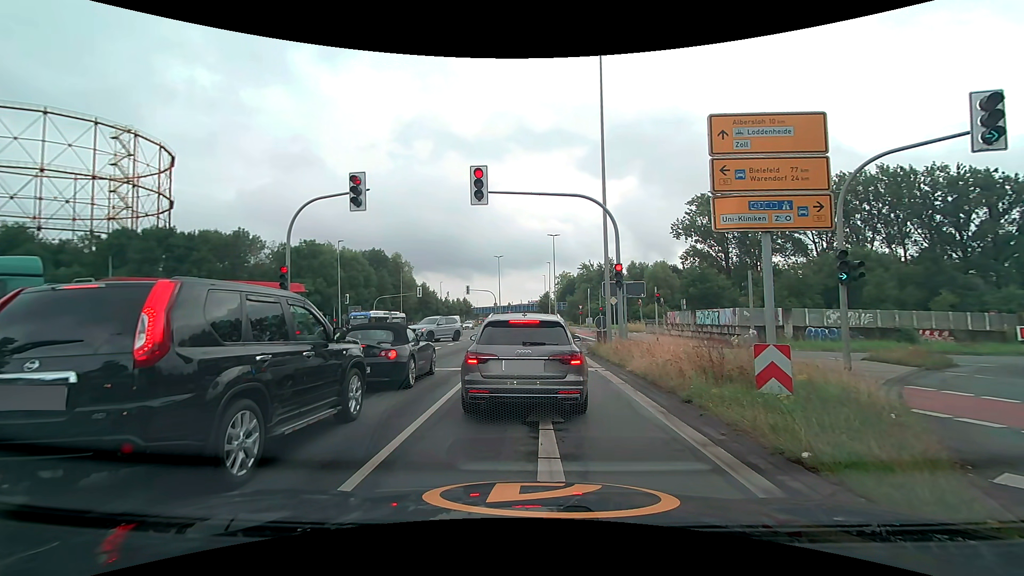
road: secondary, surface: asphalt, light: Day
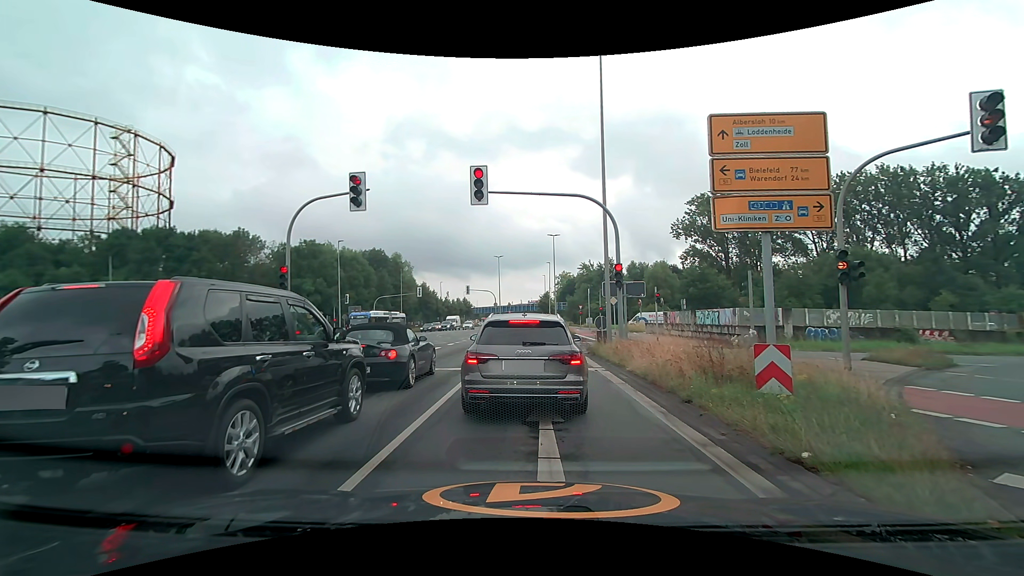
(0.0, 0.0) m; 0°
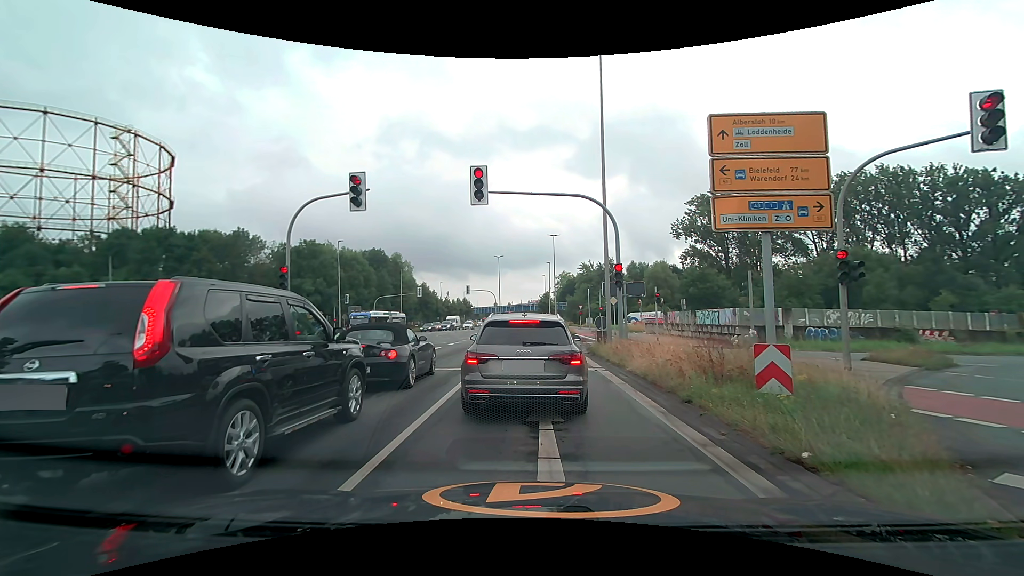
(0.0, 0.0) m; 0°
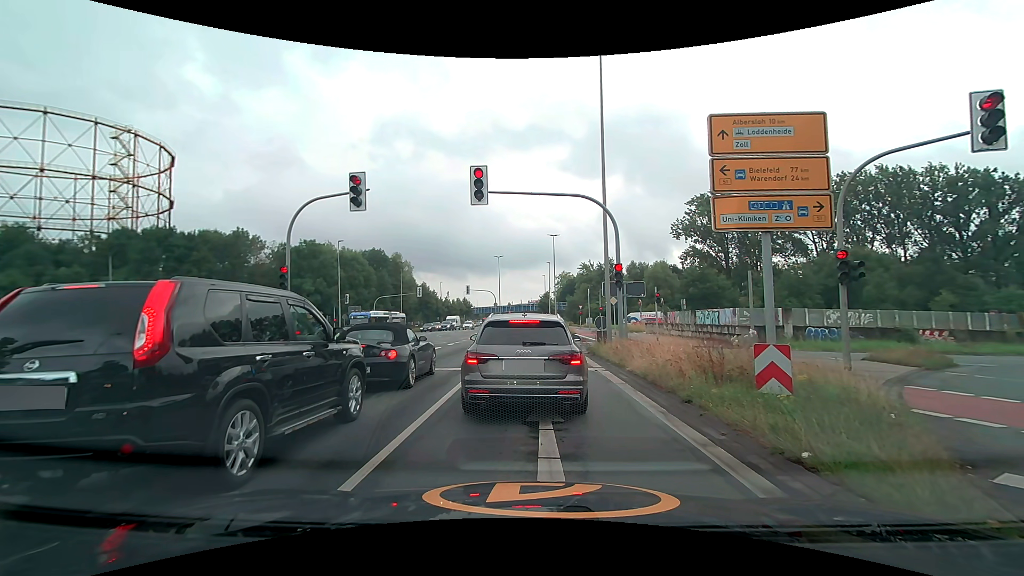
(0.0, 0.0) m; 0°
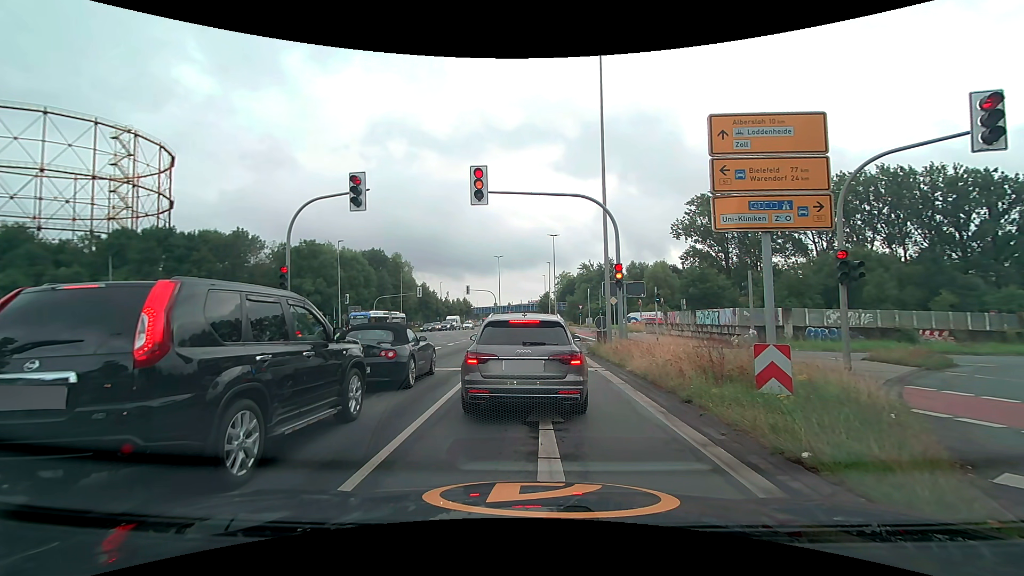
(0.0, 0.0) m; 0°
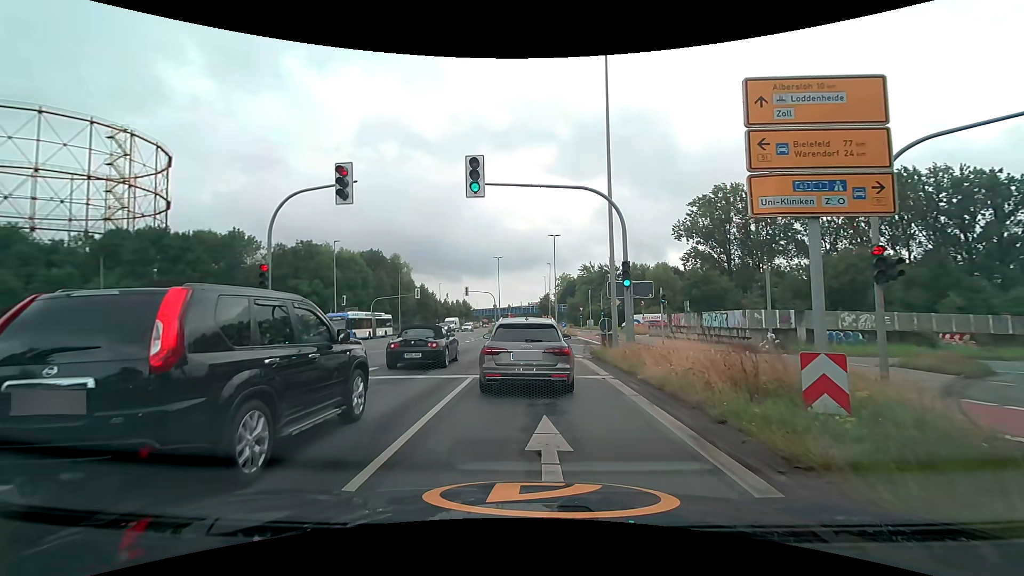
(0.0, +1.5) m; -1°
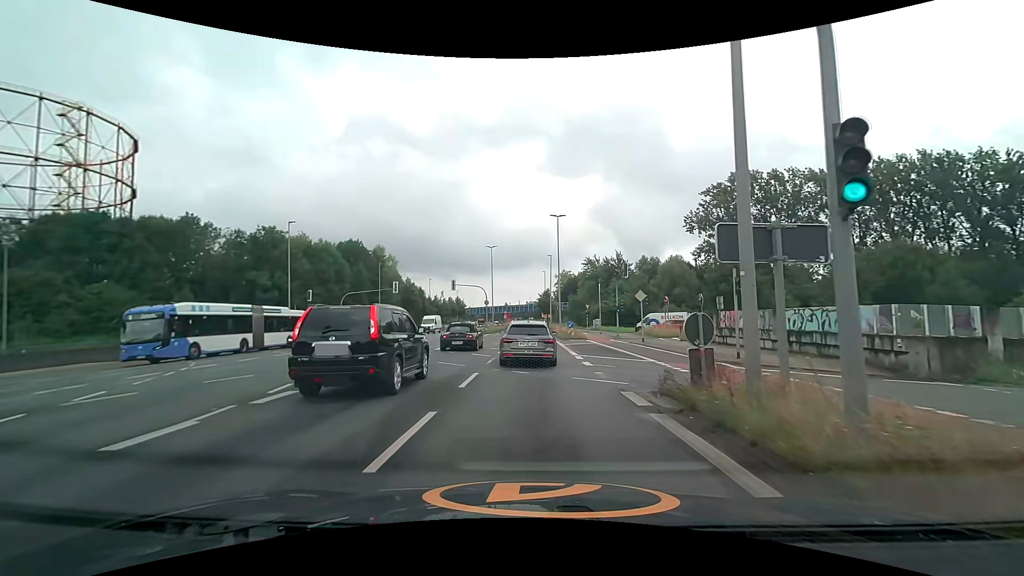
(+0.2, +11.8) m; 0°
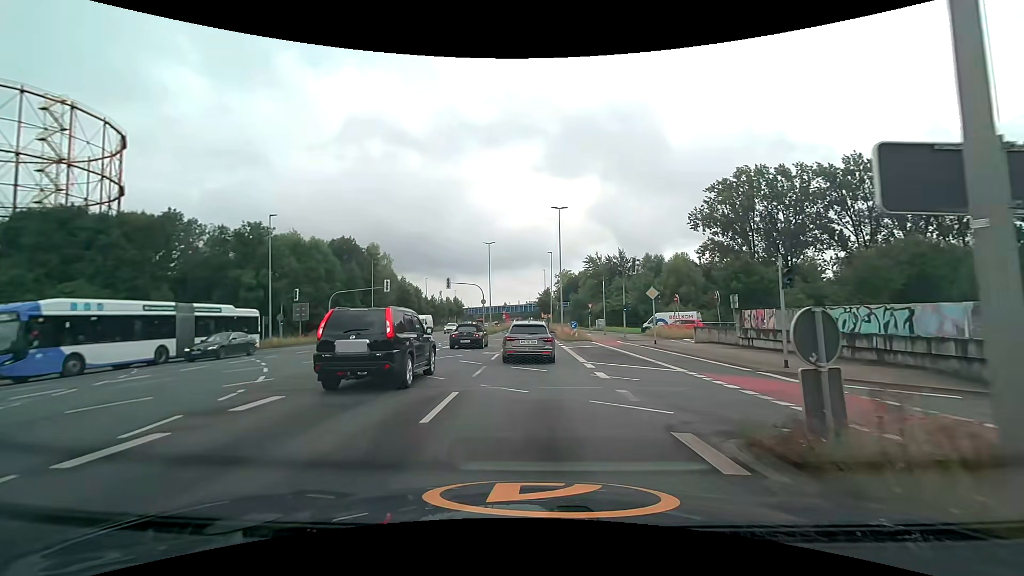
(0.0, +3.7) m; +1°
(0, +10) (0, +20) (0, +30) (0, +40) (0, +50) (0, +60) (0, +70) (0, +80) (-1, +90) (-1, +100) m
